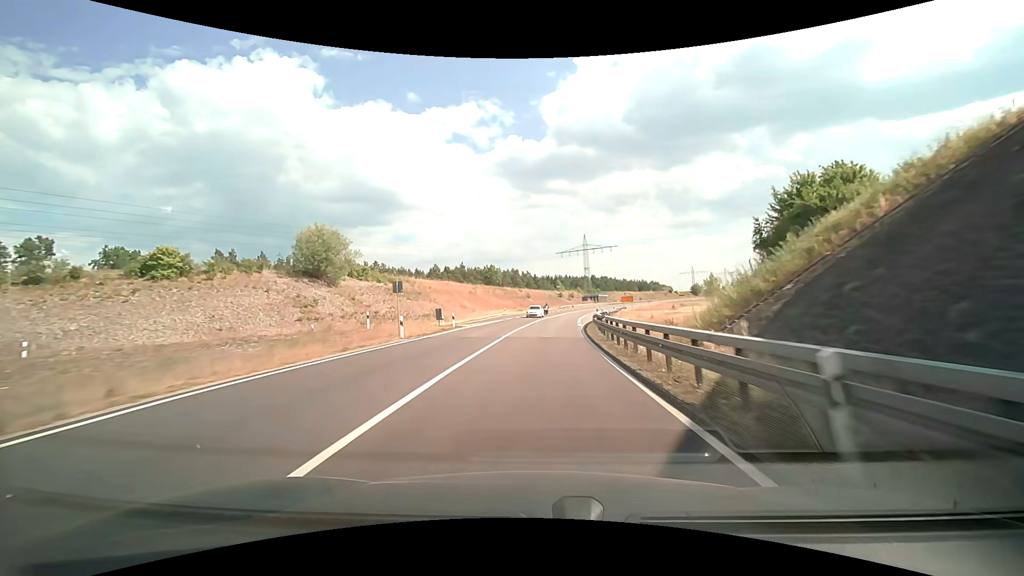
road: trunk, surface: asphalt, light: Day
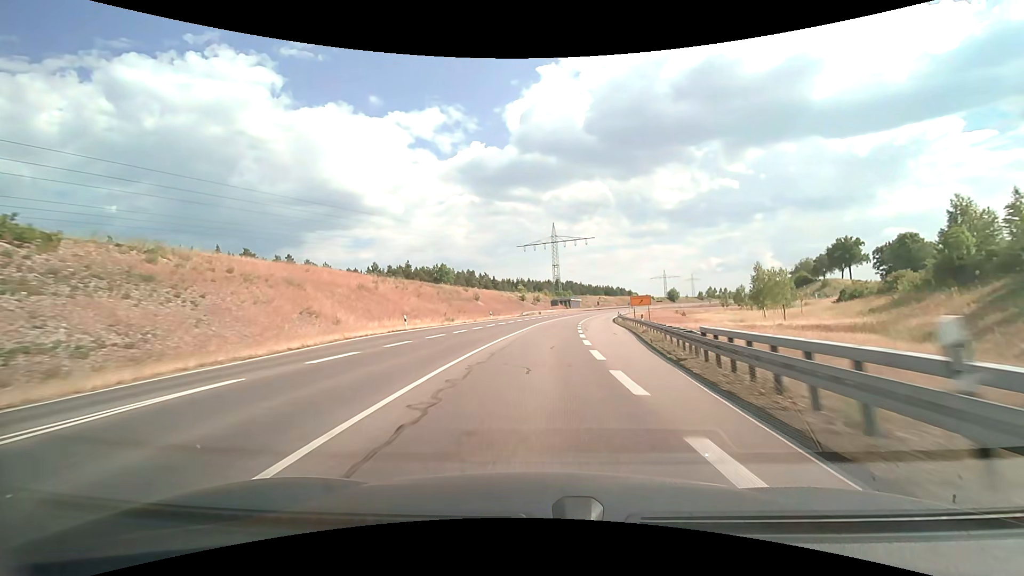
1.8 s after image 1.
(+2.1, +41.1) m; +5°
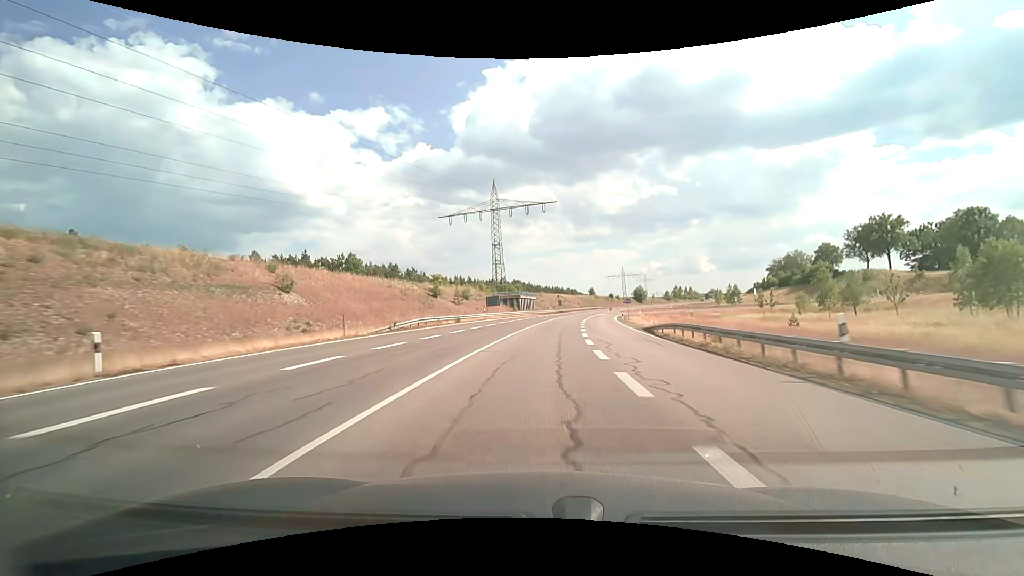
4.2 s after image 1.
(+3.2, +54.6) m; +6°
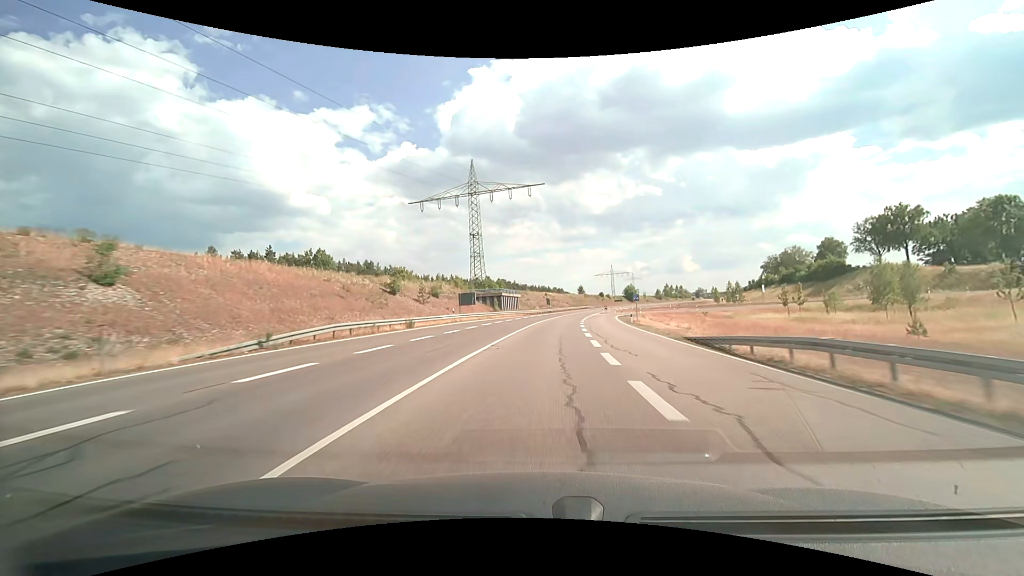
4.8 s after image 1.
(+0.2, +13.7) m; +2°
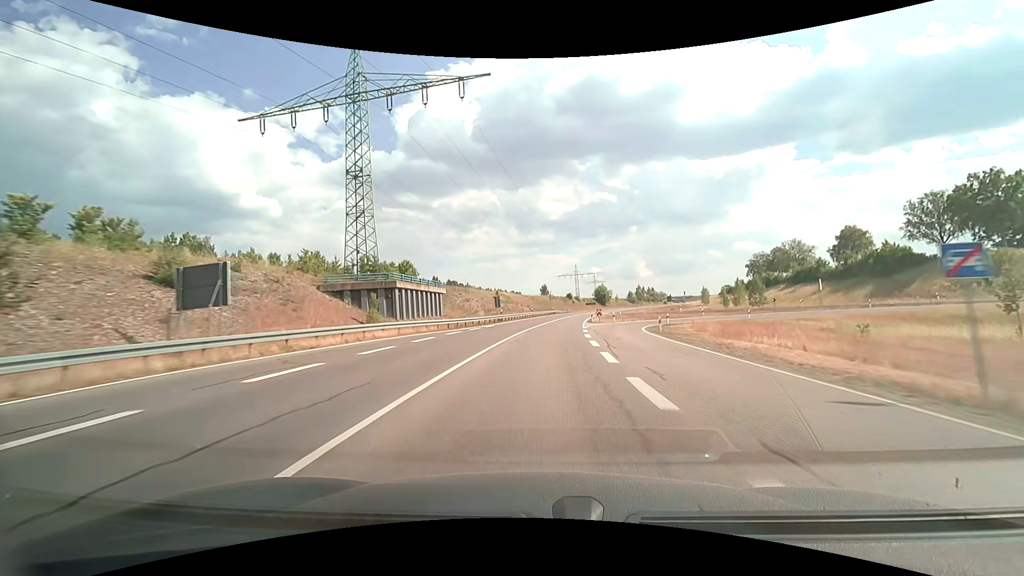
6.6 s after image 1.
(+1.8, +41.3) m; +5°
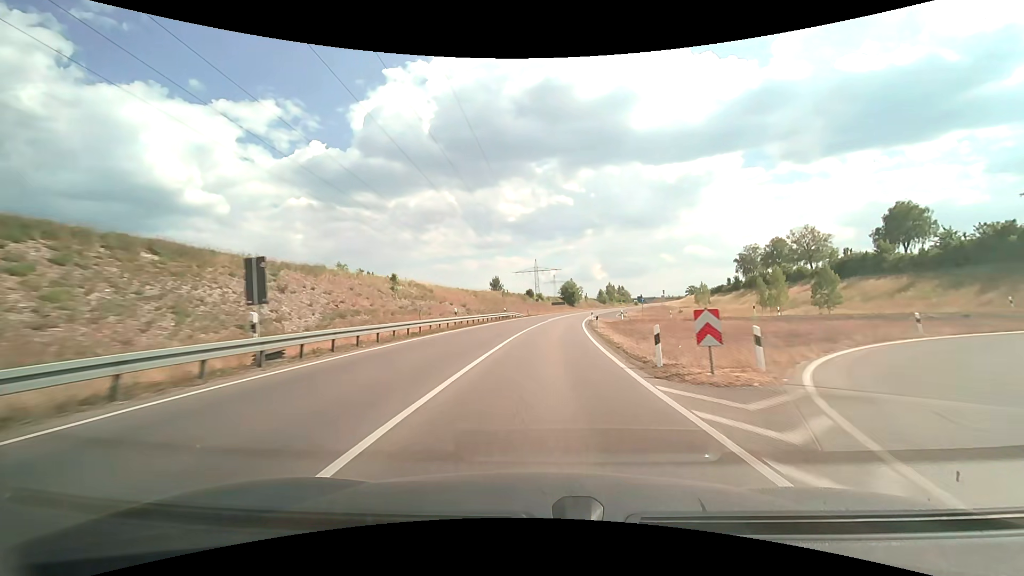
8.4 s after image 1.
(+1.8, +41.4) m; +5°
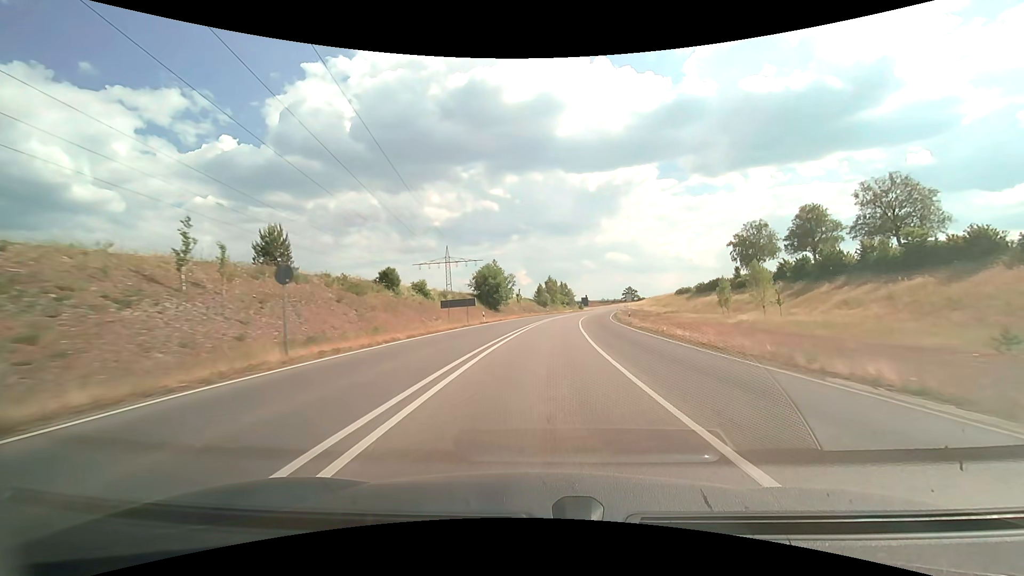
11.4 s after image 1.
(+5.1, +69.1) m; +8°
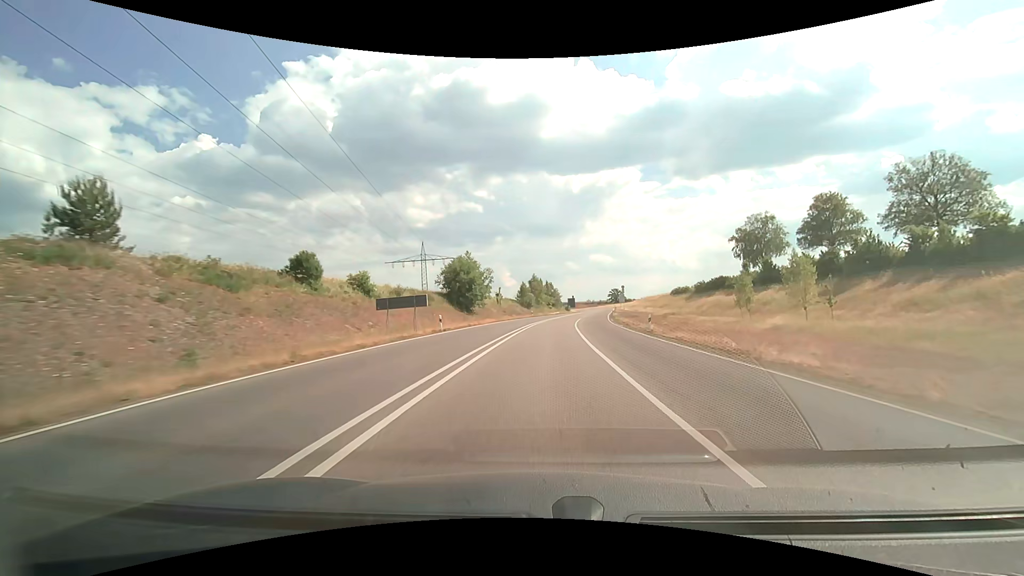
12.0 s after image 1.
(+0.2, +13.9) m; +2°
(0, +10) (0, +20) (+1, +30) (+2, +40) (+2, +50) (+3, +60) (+5, +70) (+6, +80) (+8, +90) (+9, +99) m
